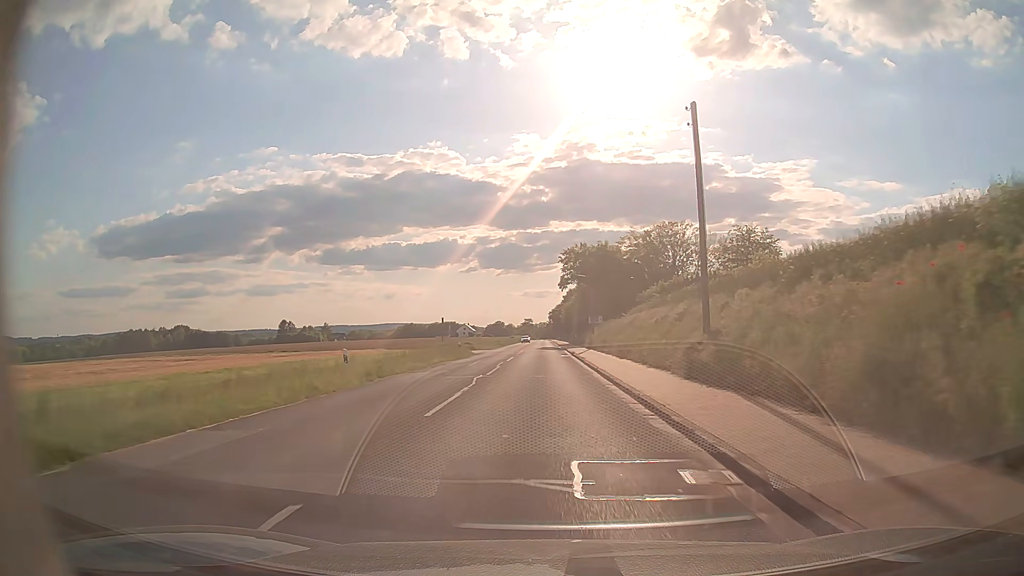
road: tertiary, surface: asphalt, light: Day
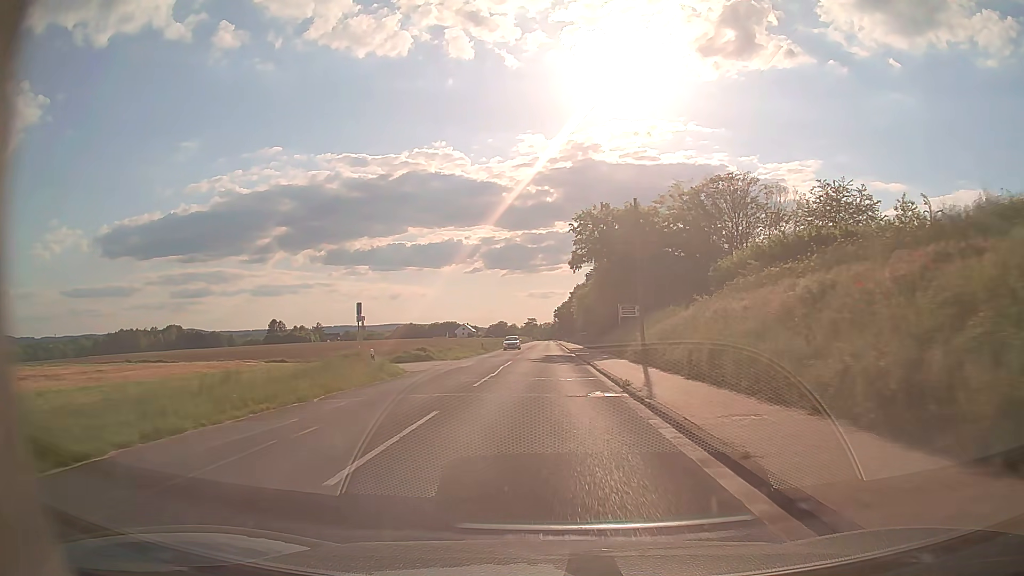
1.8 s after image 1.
(-0.1, +29.4) m; 0°
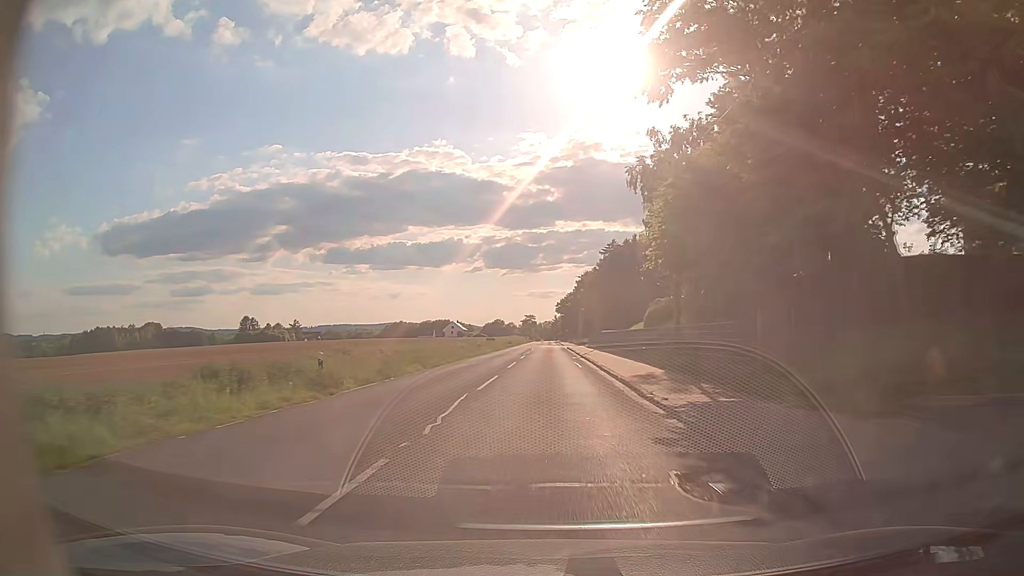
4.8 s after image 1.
(-0.1, +49.5) m; 0°
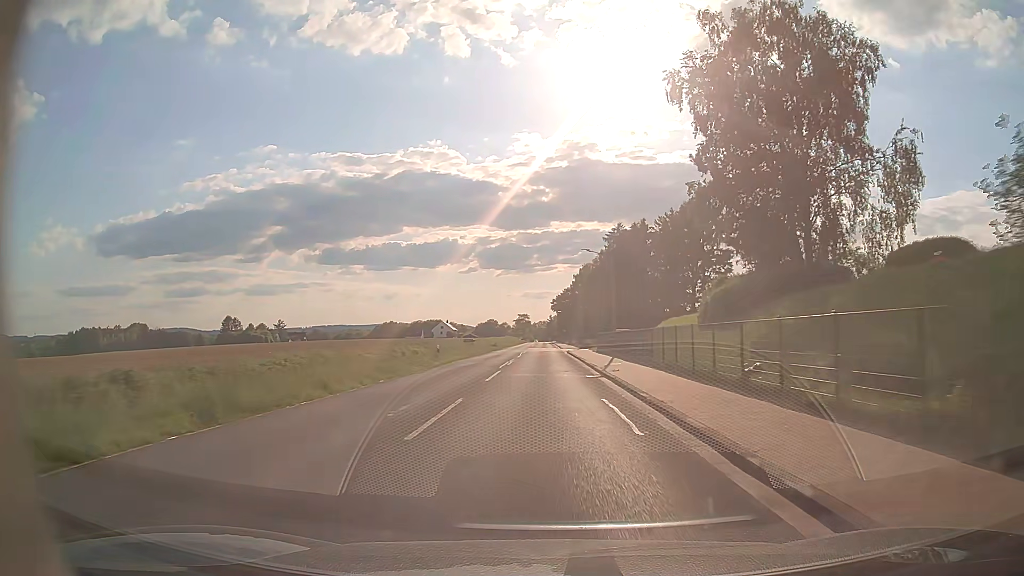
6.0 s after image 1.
(+0.1, +20.1) m; 0°
(0, +10) (0, +20) (0, +30) (0, +40) (0, +50) (0, +60) (0, +70) (0, +80) (0, +90) (0, +100) m
